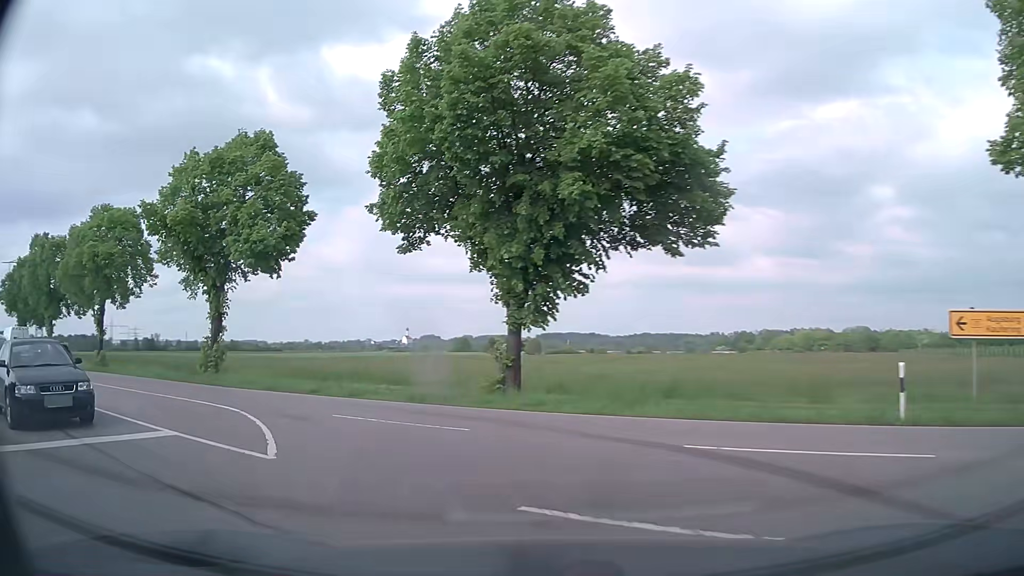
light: Day
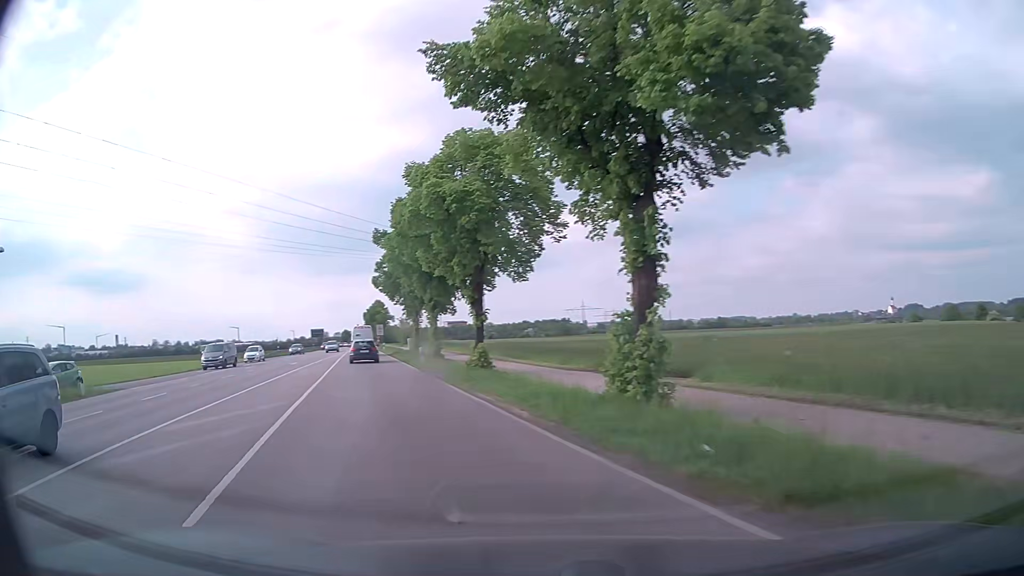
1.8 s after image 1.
(-5.1, +14.7) m; -40°
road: secondary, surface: asphalt
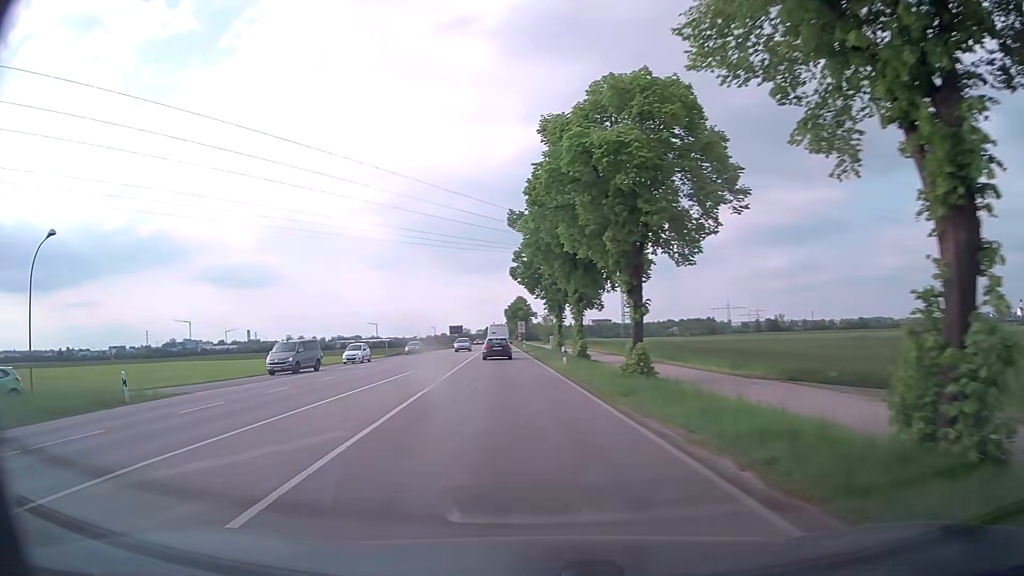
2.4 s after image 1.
(-0.7, +5.9) m; -13°
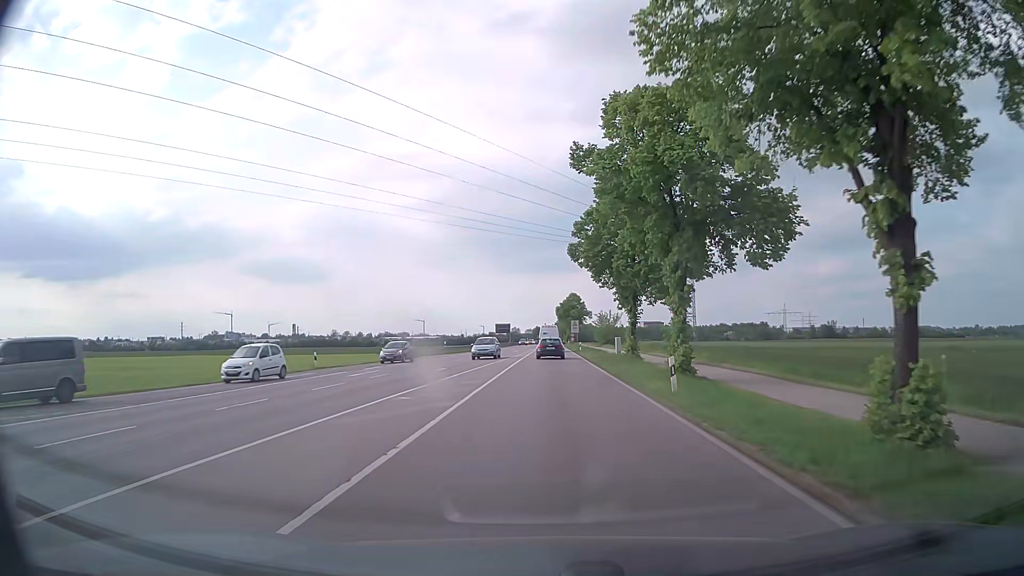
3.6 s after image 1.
(-1.1, +13.4) m; -5°
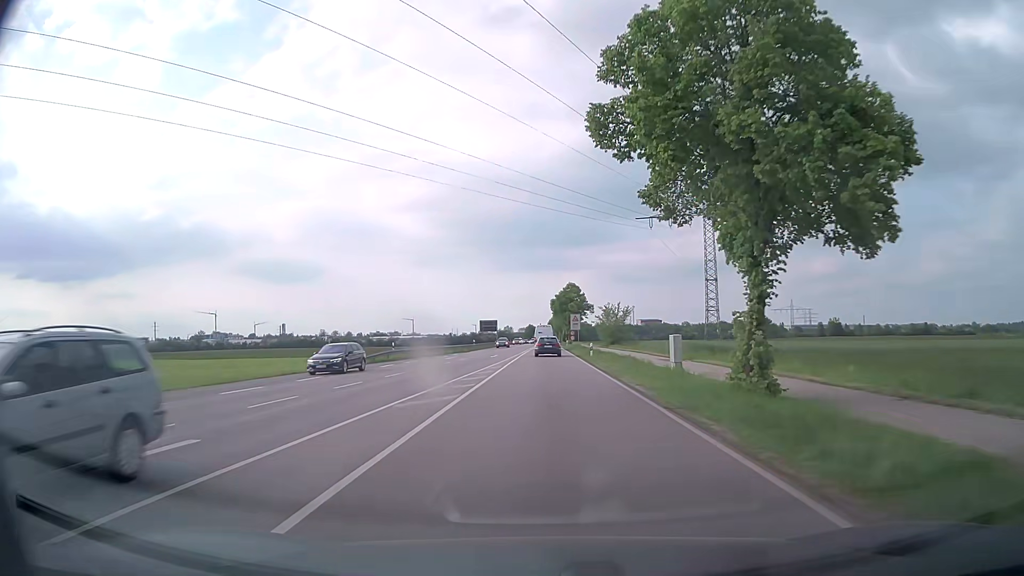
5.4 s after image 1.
(+0.1, +23.8) m; 0°
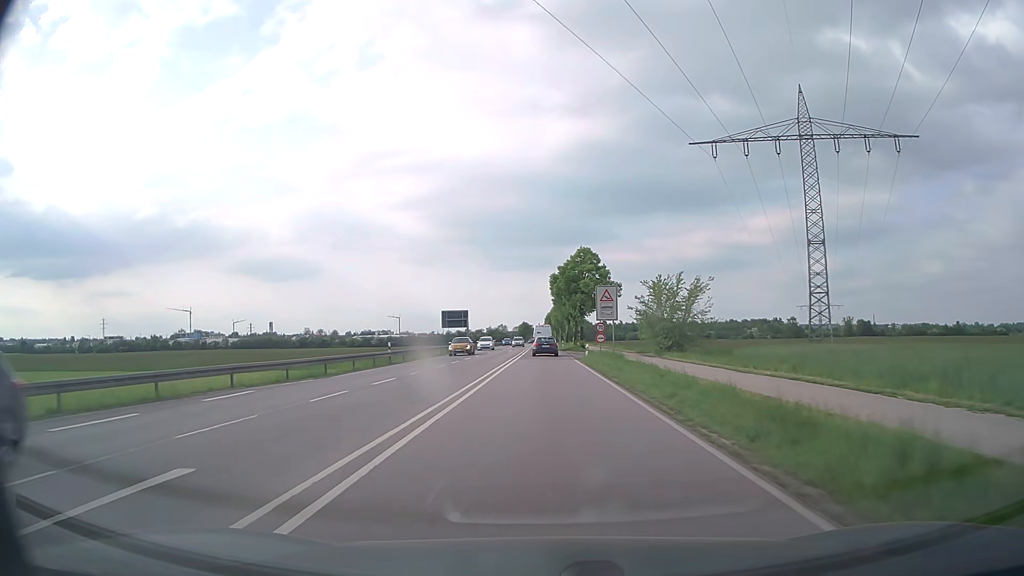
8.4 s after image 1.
(+0.2, +47.1) m; 0°
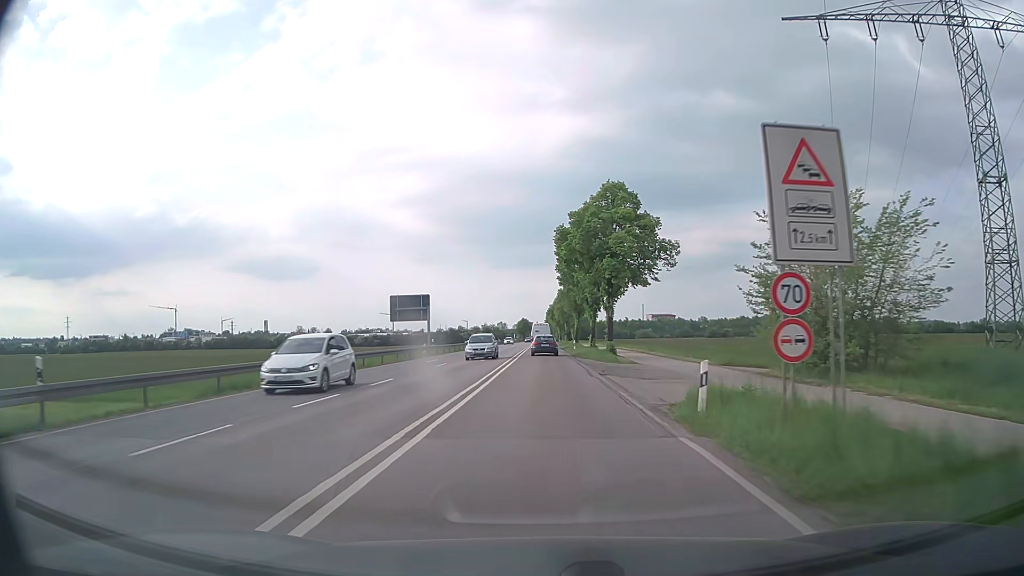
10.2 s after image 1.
(0.0, +30.8) m; 0°
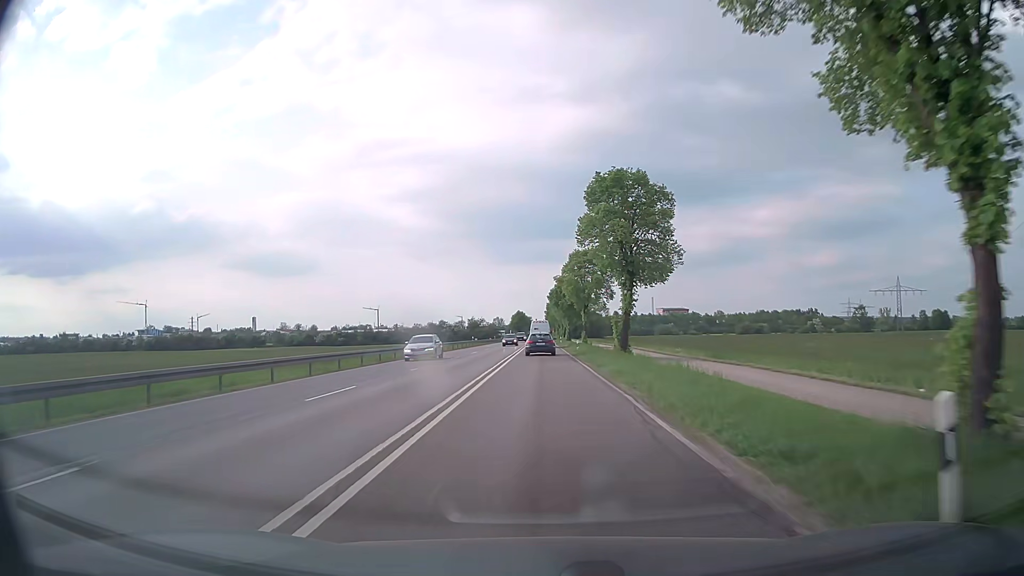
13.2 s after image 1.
(0.0, +52.1) m; 0°
(0, +10) (0, +20) (0, +30) (0, +40) (0, +50) (0, +60) (0, +70) (0, +80) (-1, +90) (-1, +100) m
